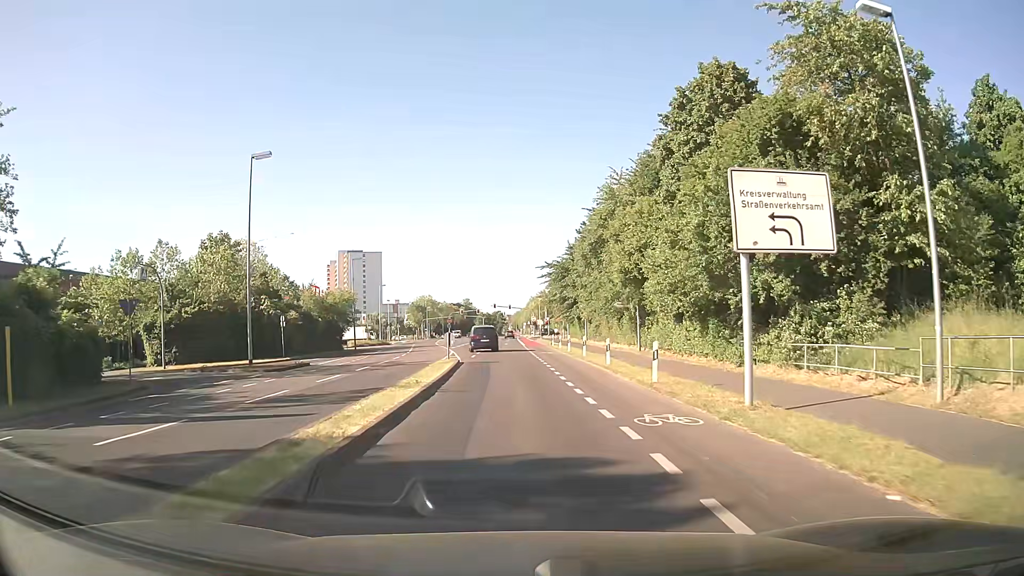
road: secondary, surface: asphalt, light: Day
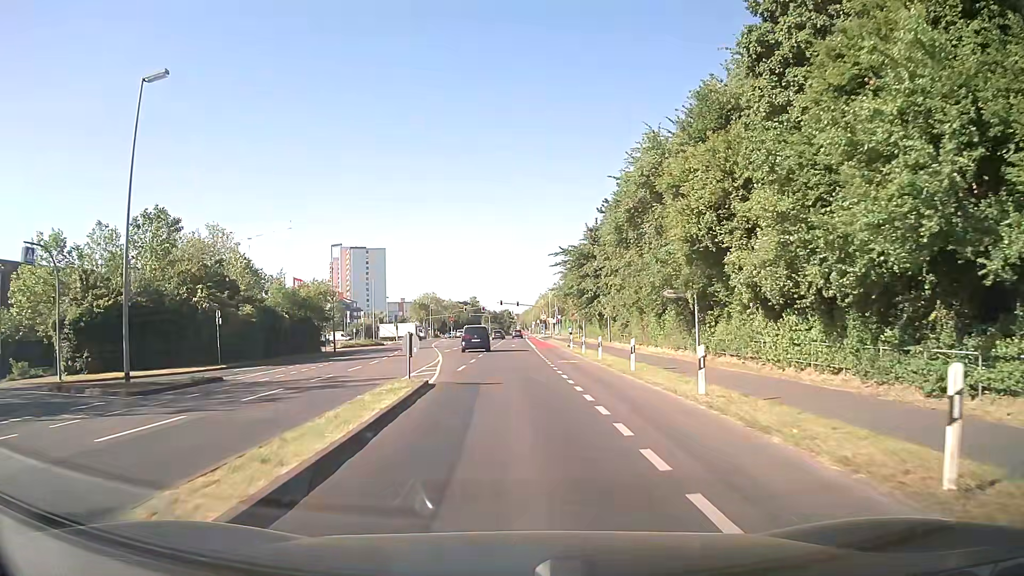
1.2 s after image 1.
(-0.1, +12.1) m; -1°
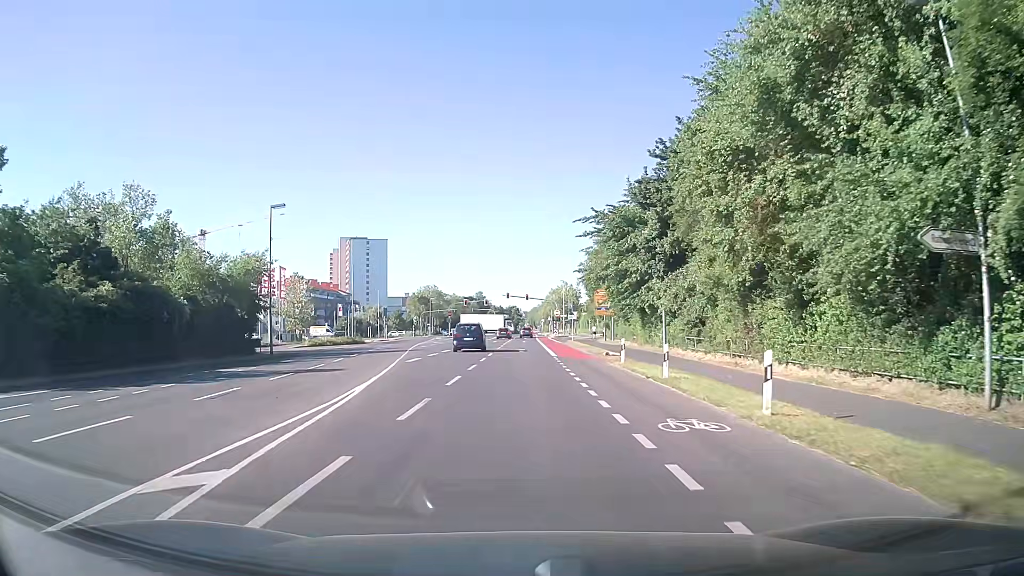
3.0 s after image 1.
(-0.2, +19.2) m; -1°
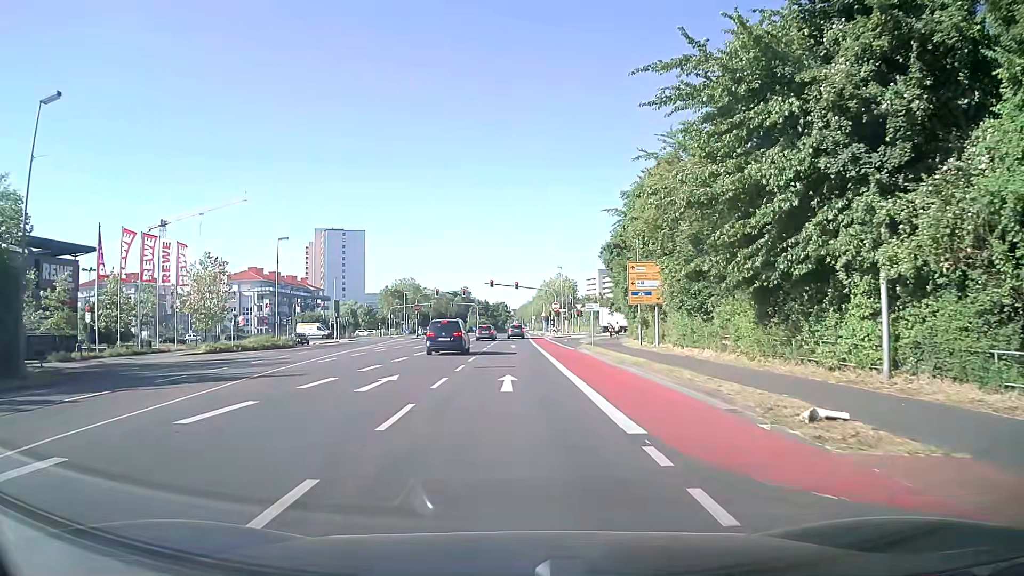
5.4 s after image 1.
(+0.2, +25.3) m; +1°
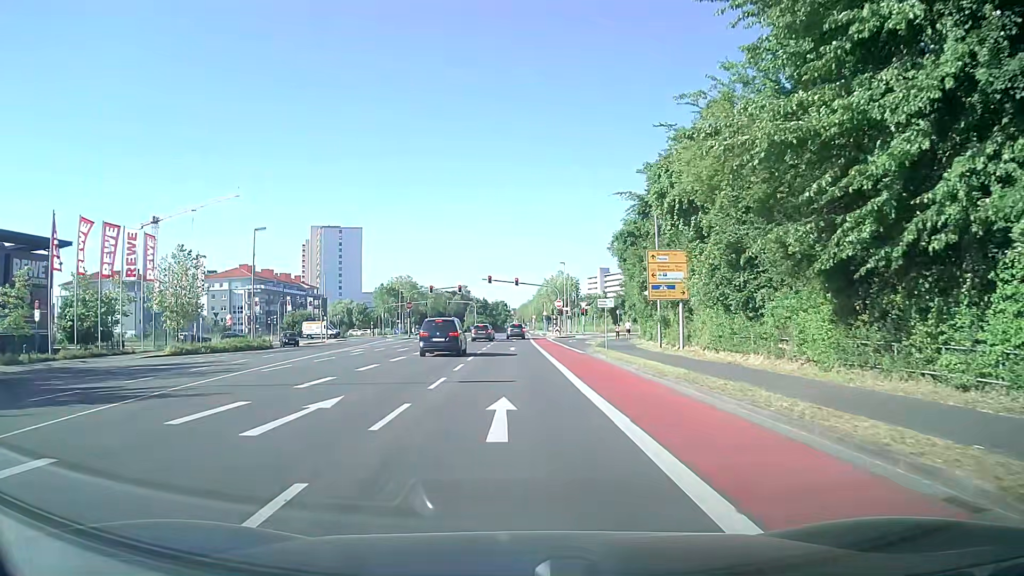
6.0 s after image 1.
(0.0, +6.2) m; 0°
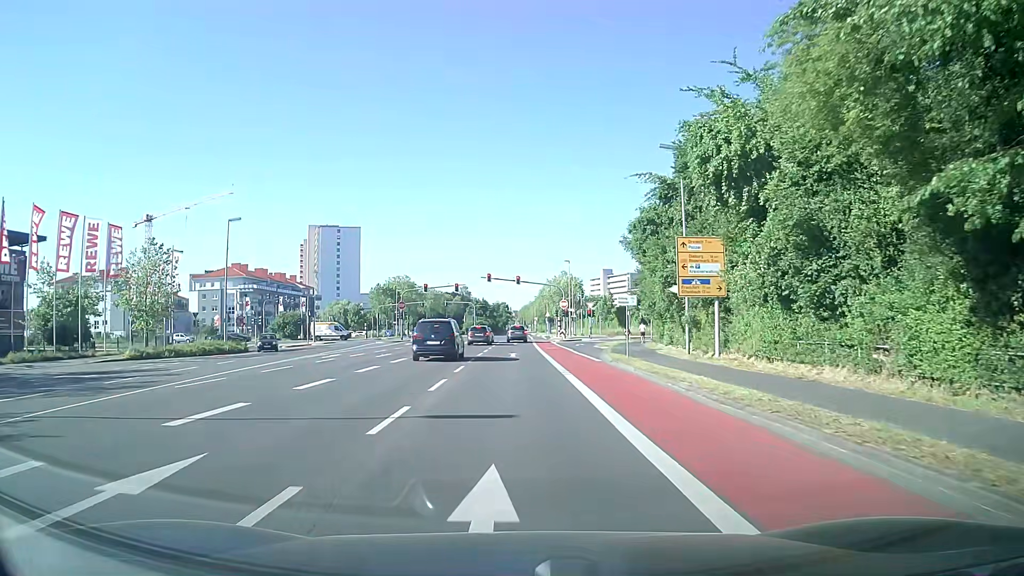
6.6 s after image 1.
(0.0, +6.1) m; 0°
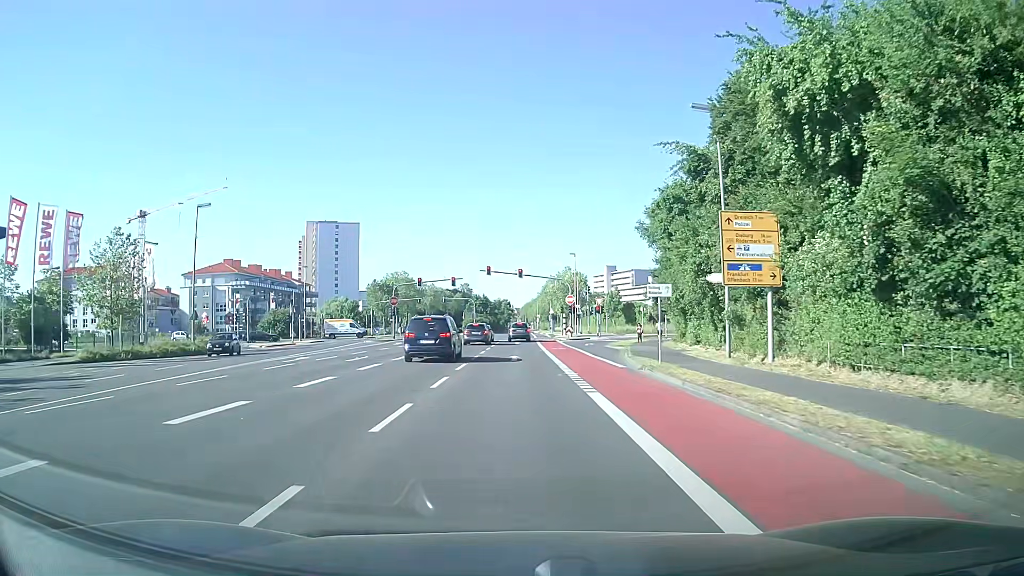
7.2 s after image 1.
(0.0, +6.1) m; 0°
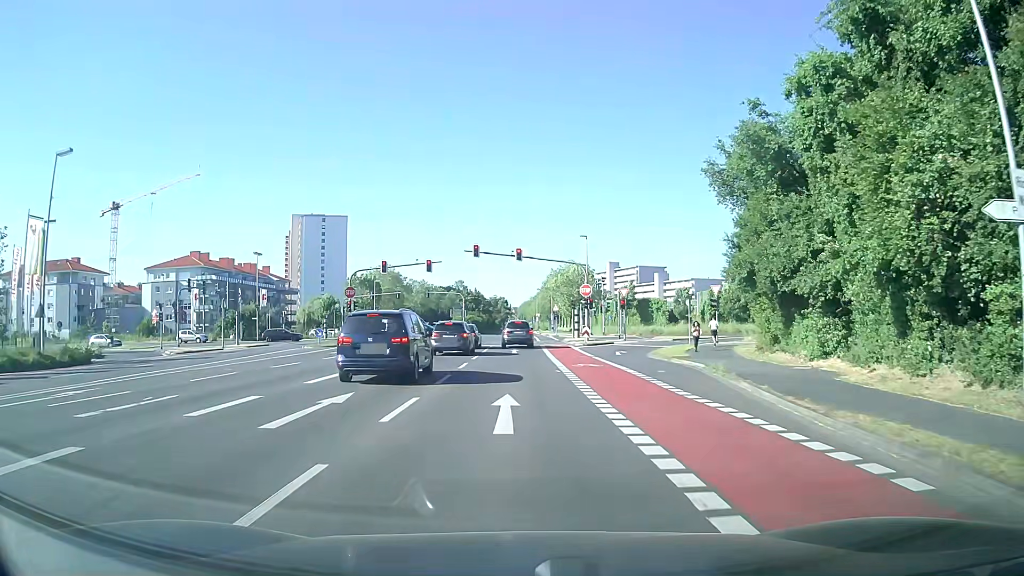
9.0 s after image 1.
(-0.1, +17.2) m; -1°
(0, +10) (0, +20) (0, +30) (0, +40) (+1, +50) (+1, +60) (+1, +70) (+1, +80) (+1, +90) (+1, +100) m
